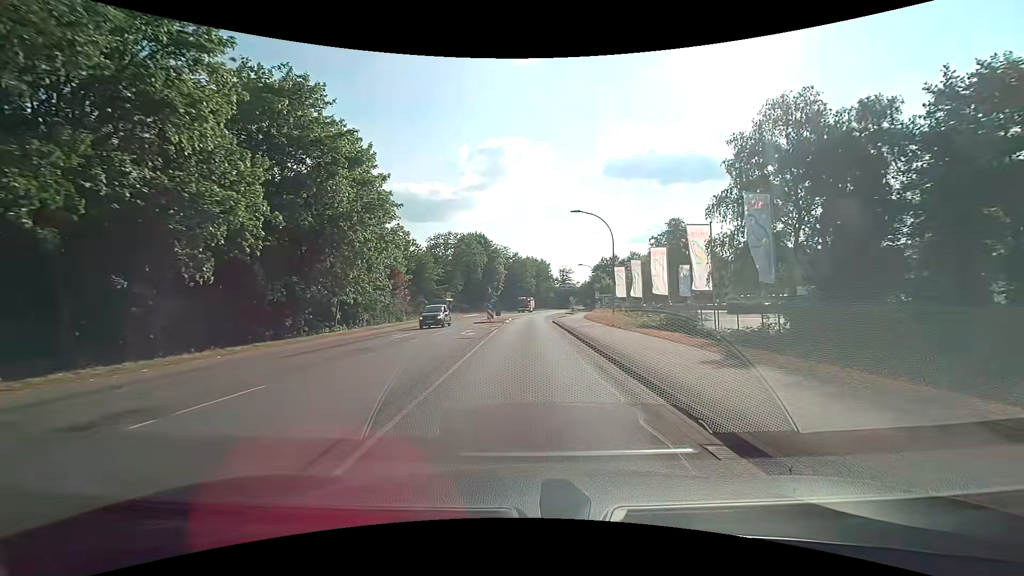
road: secondary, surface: asphalt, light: Day
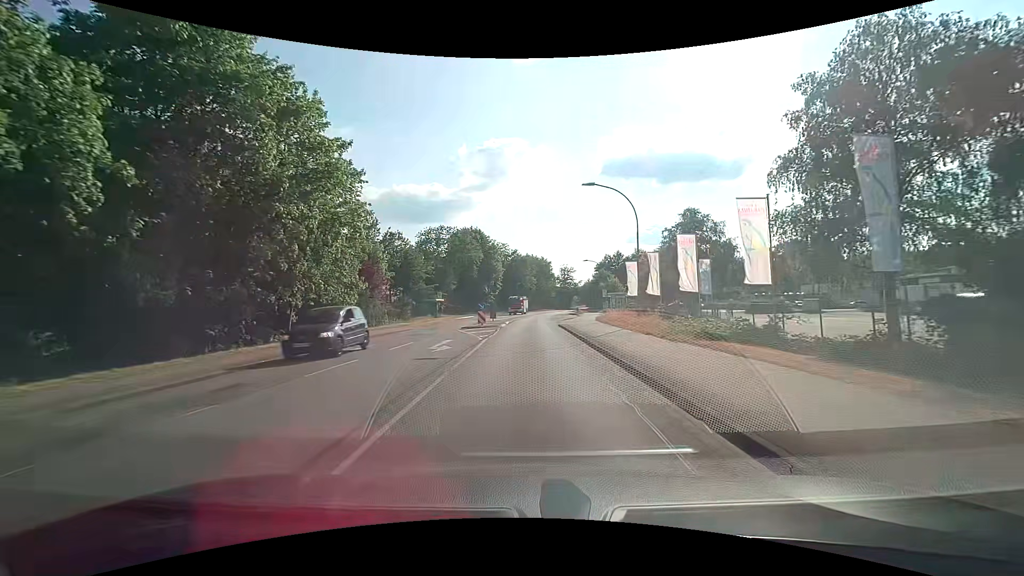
(0.0, +7.6) m; 0°
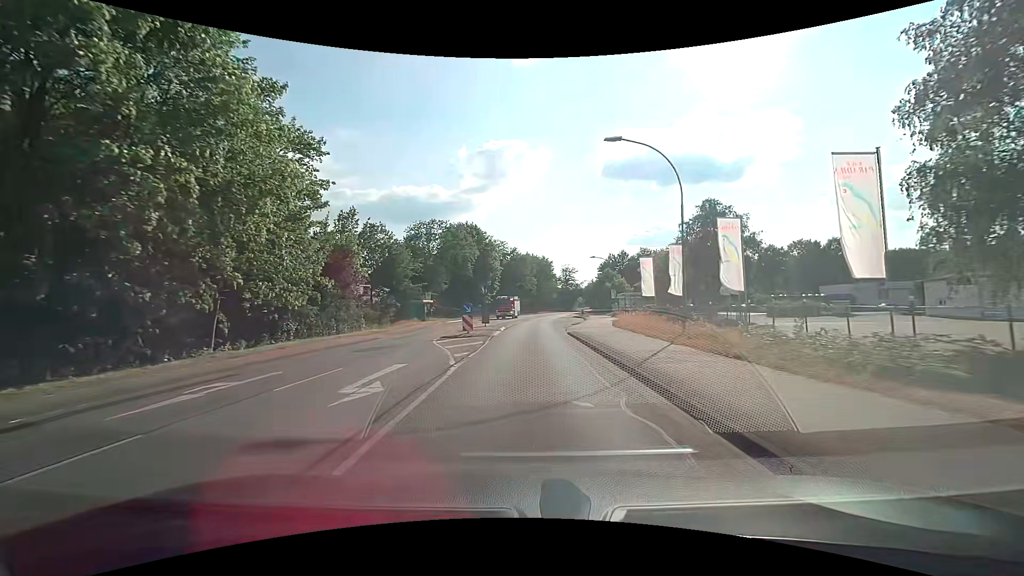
(0.0, +7.6) m; 0°
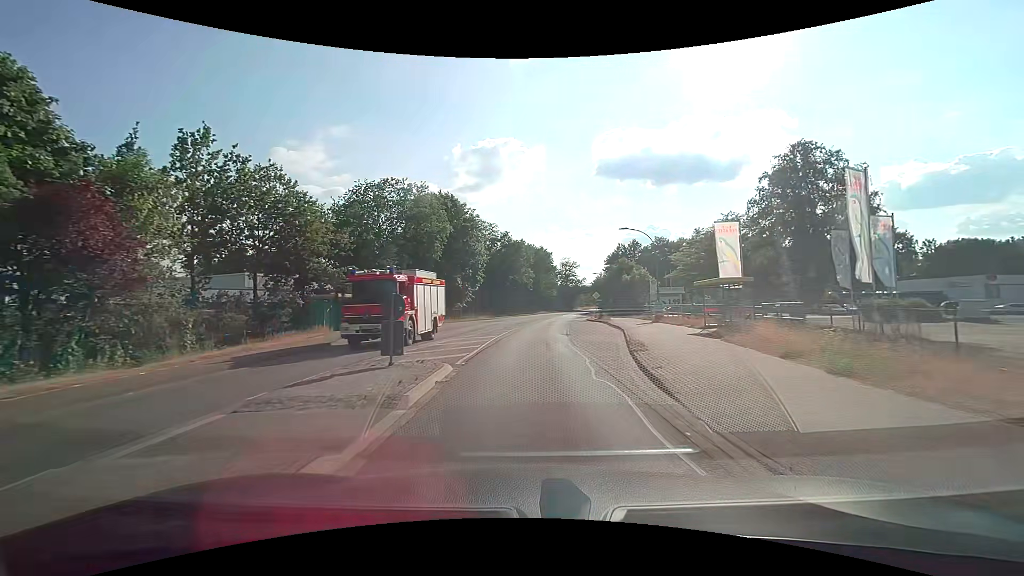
(+0.1, +22.8) m; +1°
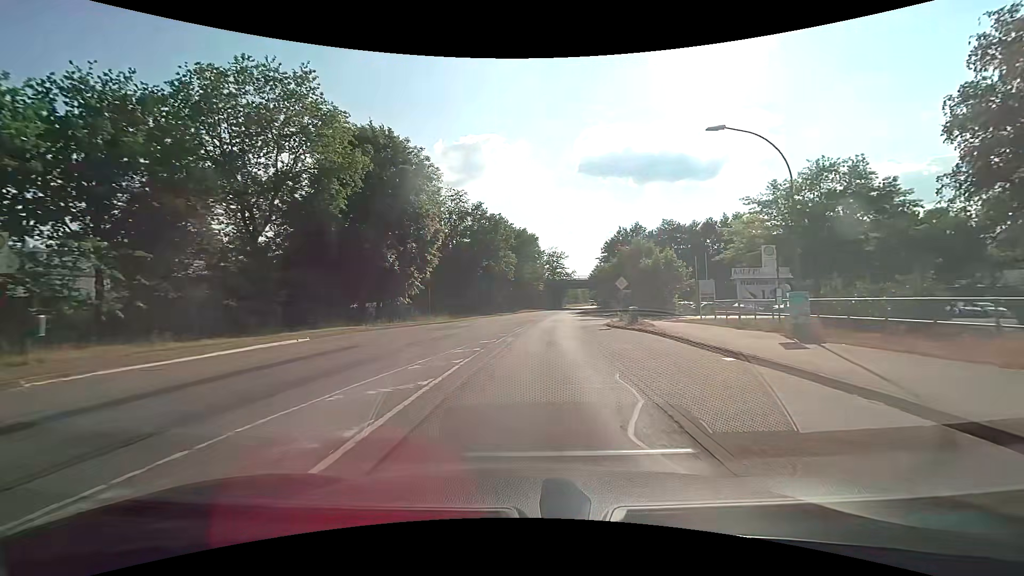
(+0.2, +22.9) m; +2°
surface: paved
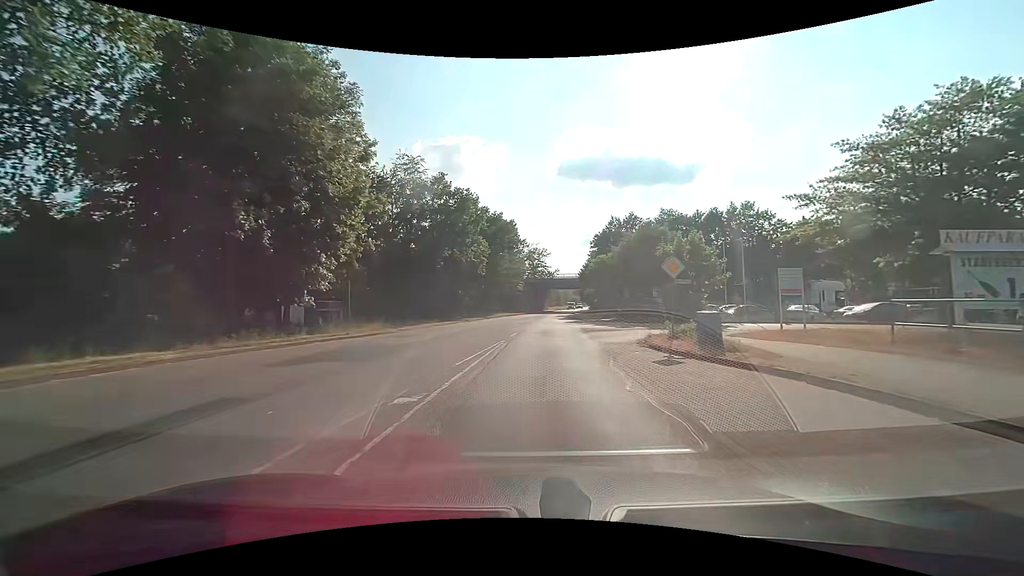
(+0.4, +15.3) m; +3°
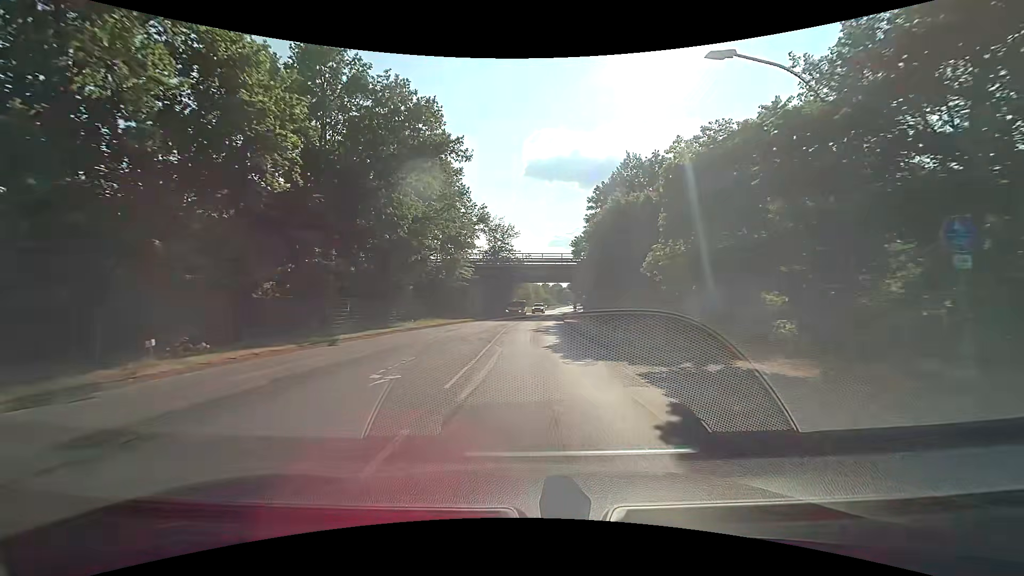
(+1.4, +38.1) m; +4°
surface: asphalt
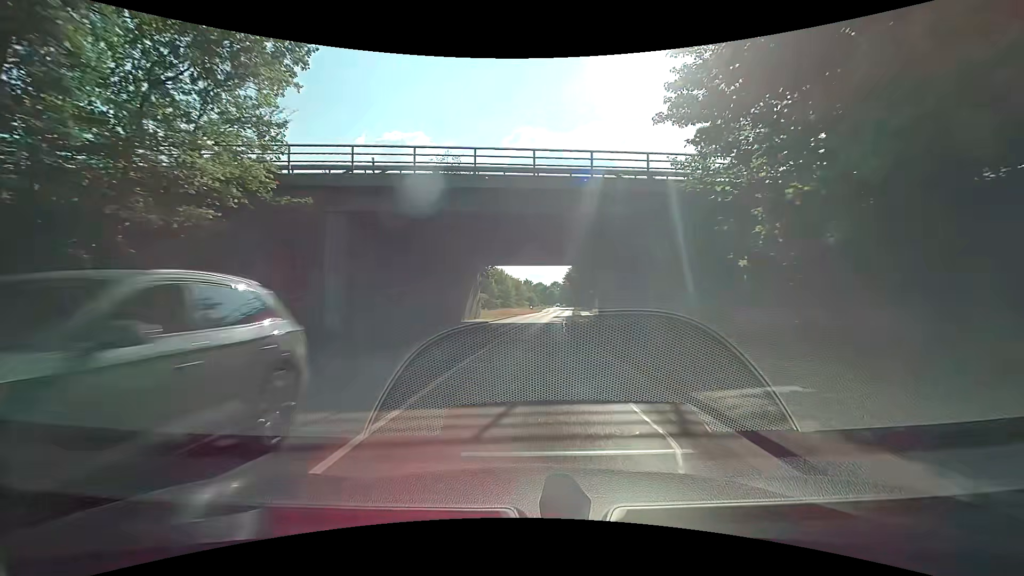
(+0.9, +38.1) m; +2°
